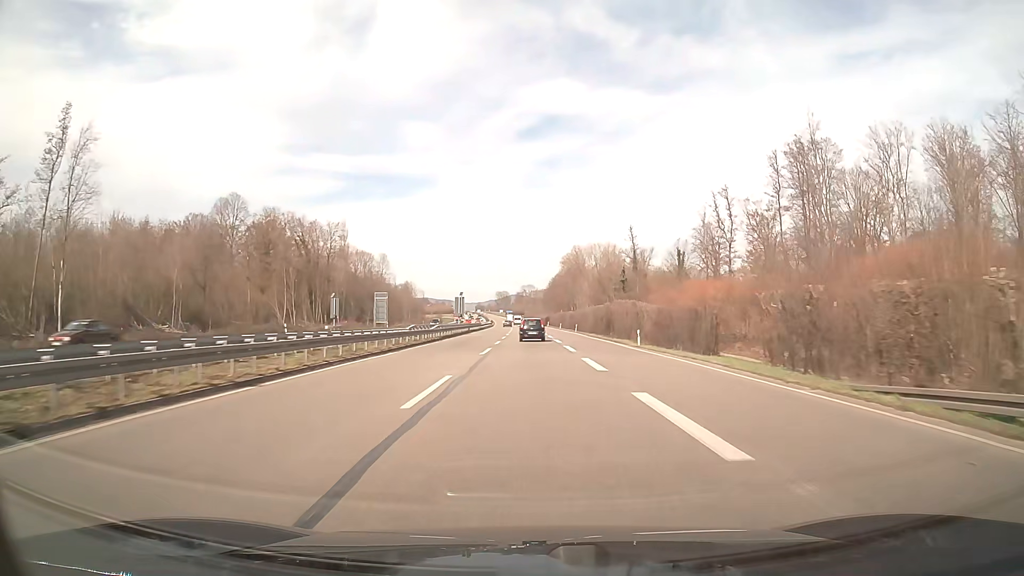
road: trunk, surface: asphalt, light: Day
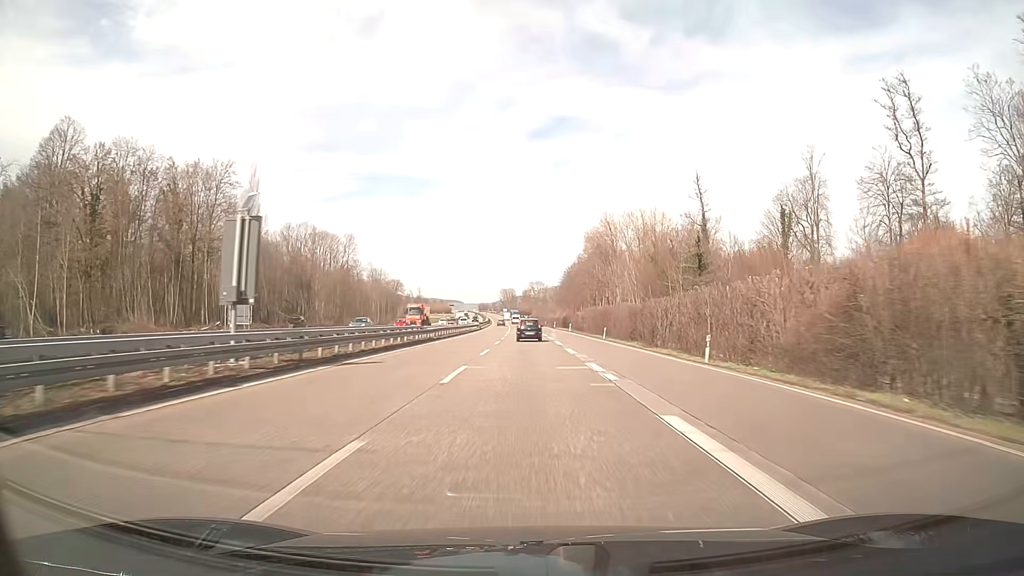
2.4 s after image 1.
(-0.4, +62.7) m; -1°
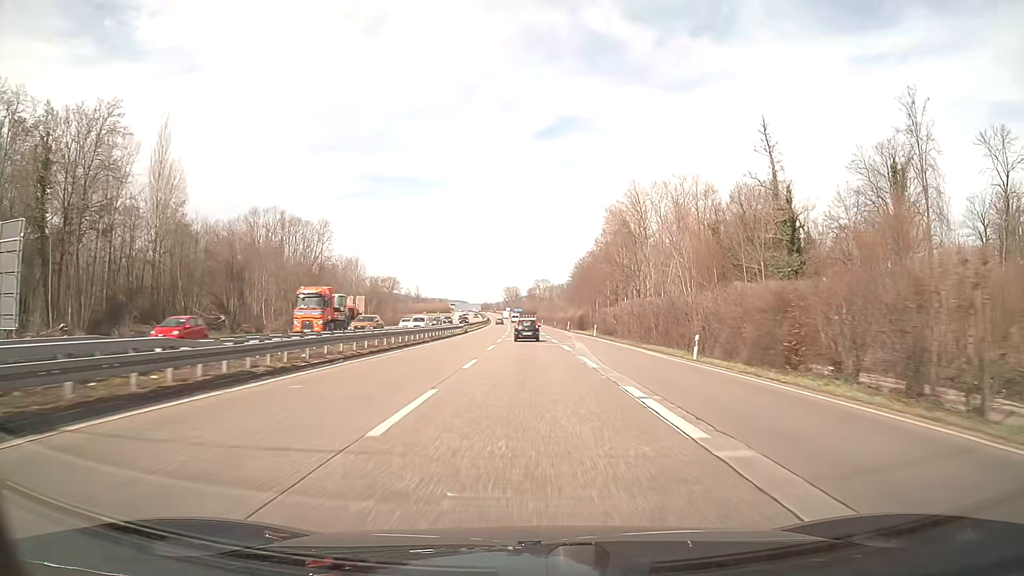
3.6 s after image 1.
(-0.1, +31.5) m; 0°
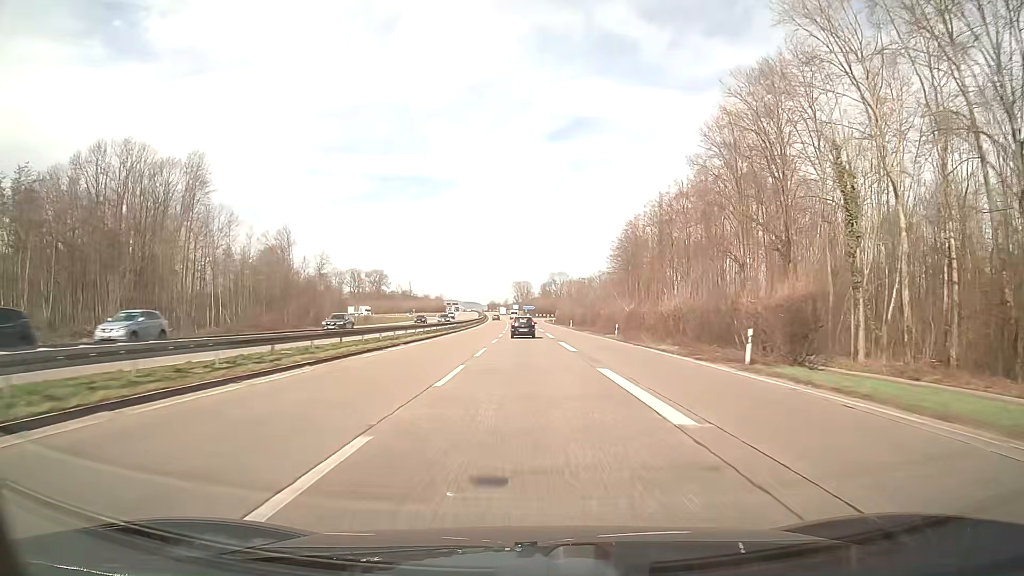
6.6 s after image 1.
(-0.7, +78.9) m; -1°
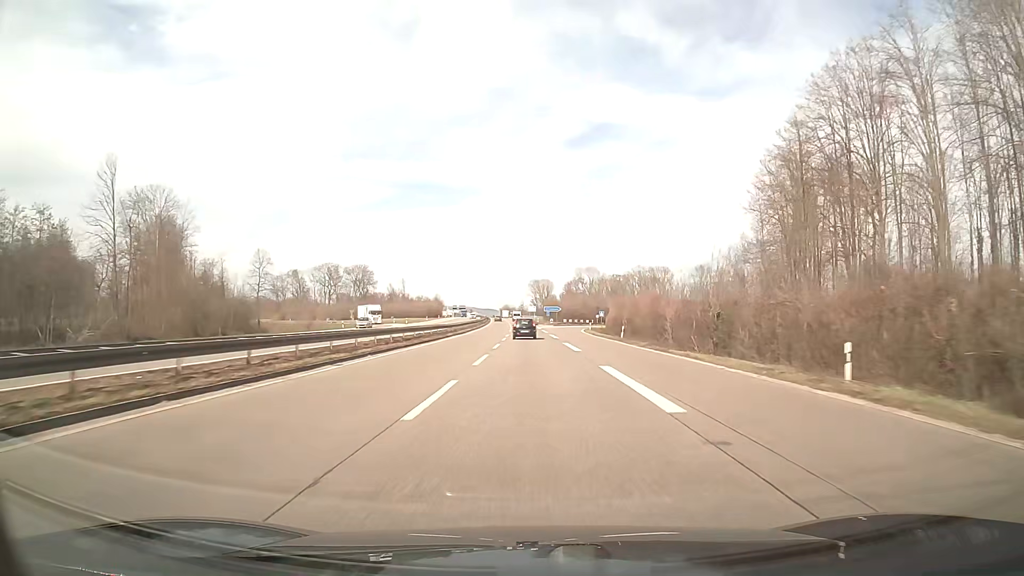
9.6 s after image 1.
(-1.1, +78.9) m; -2°
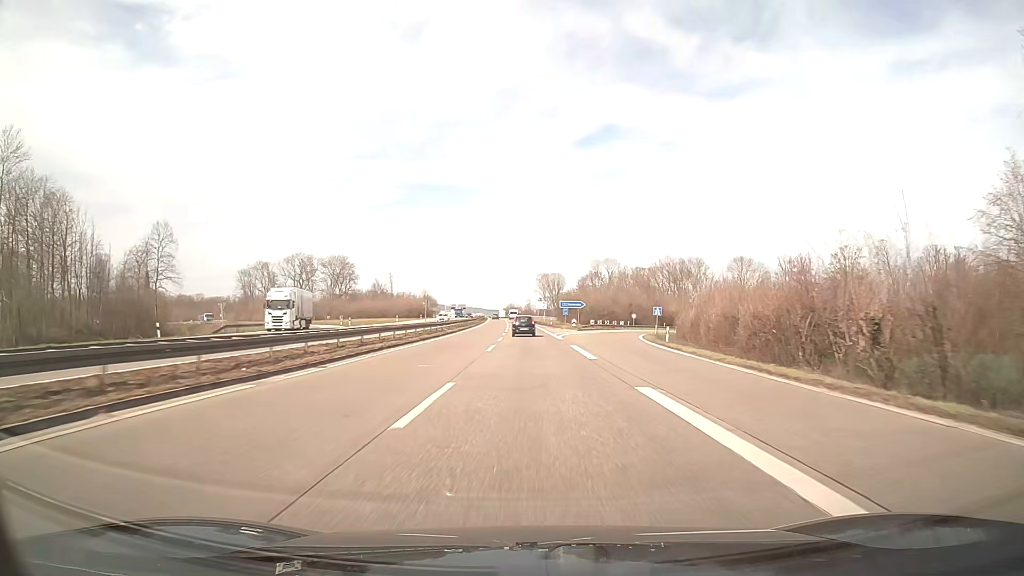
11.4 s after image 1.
(-0.2, +47.3) m; -1°
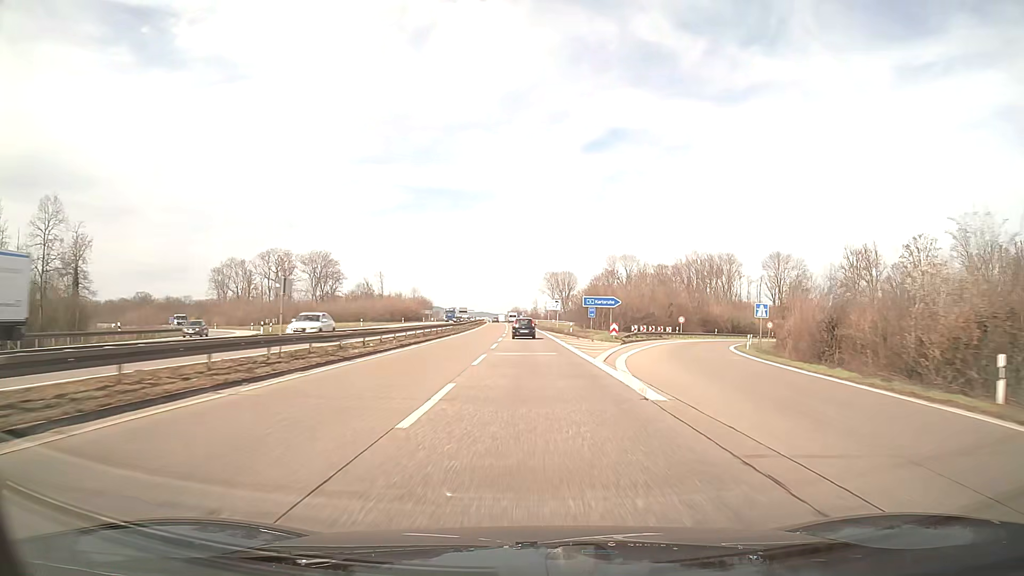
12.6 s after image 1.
(-0.1, +31.6) m; 0°
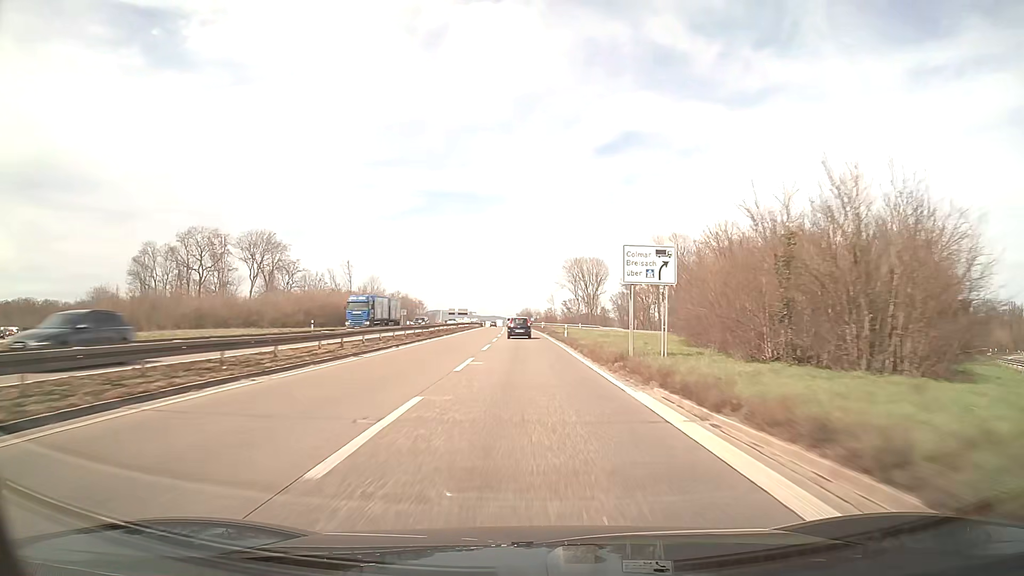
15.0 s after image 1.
(-0.5, +63.1) m; -1°
(0, +10) (0, +20) (0, +30) (0, +40) (0, +50) (-1, +60) (-1, +70) (-1, +80) (-2, +90) (-2, +100) m
